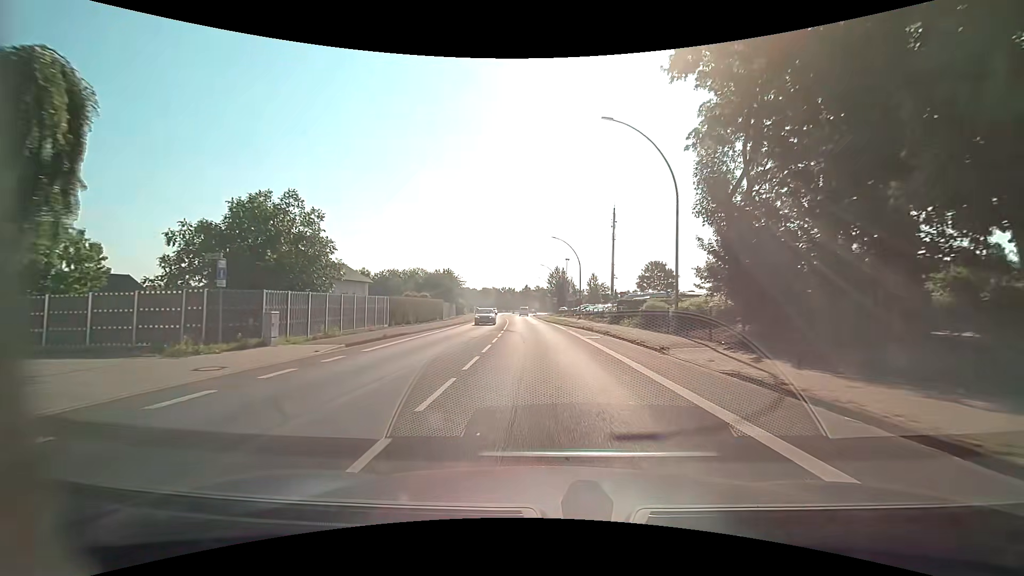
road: primary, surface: asphalt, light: Day
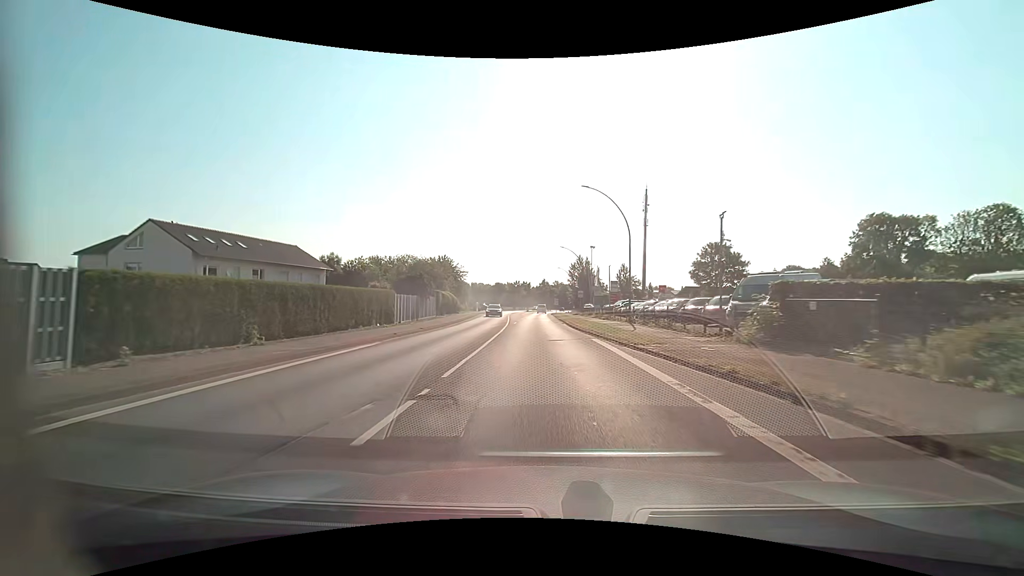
(-0.3, +24.2) m; -2°
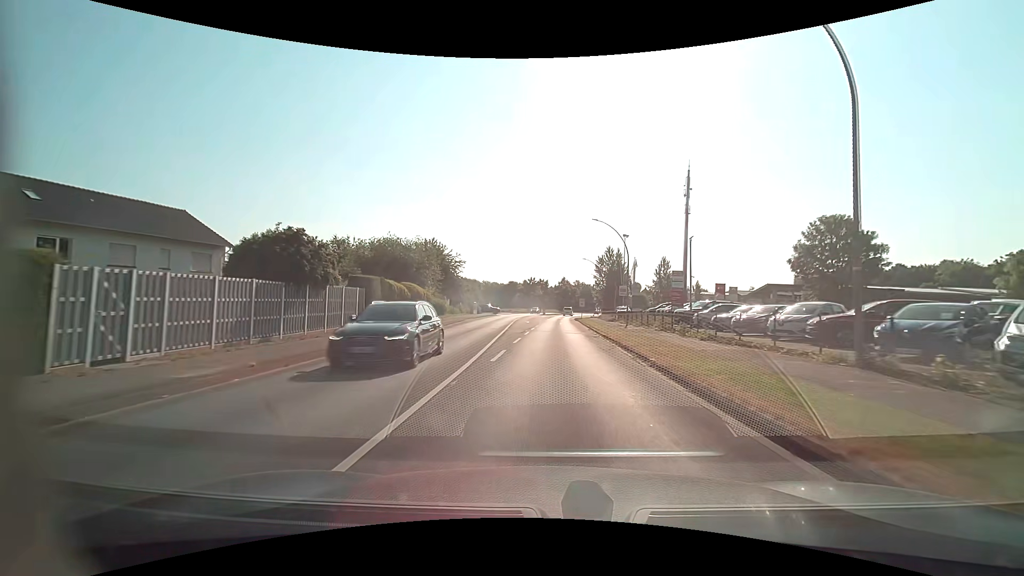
(-0.4, +24.2) m; -2°
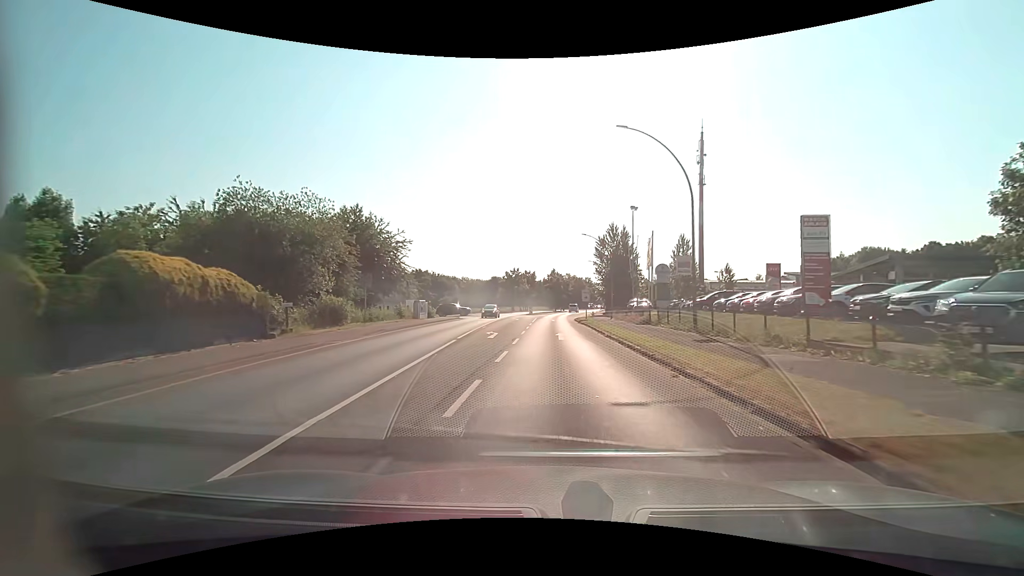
(+0.2, +24.2) m; +1°
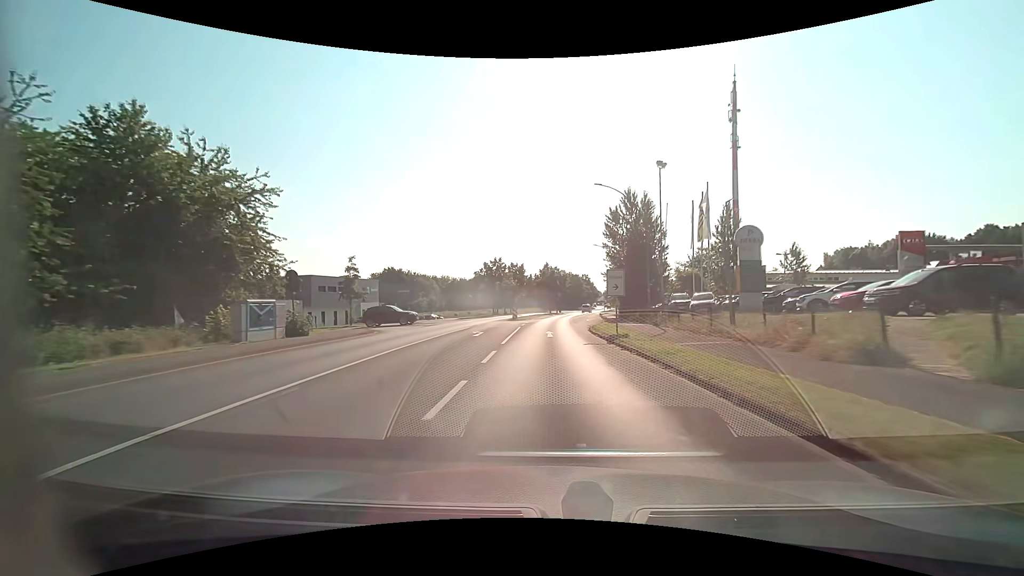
(+0.1, +24.3) m; +1°
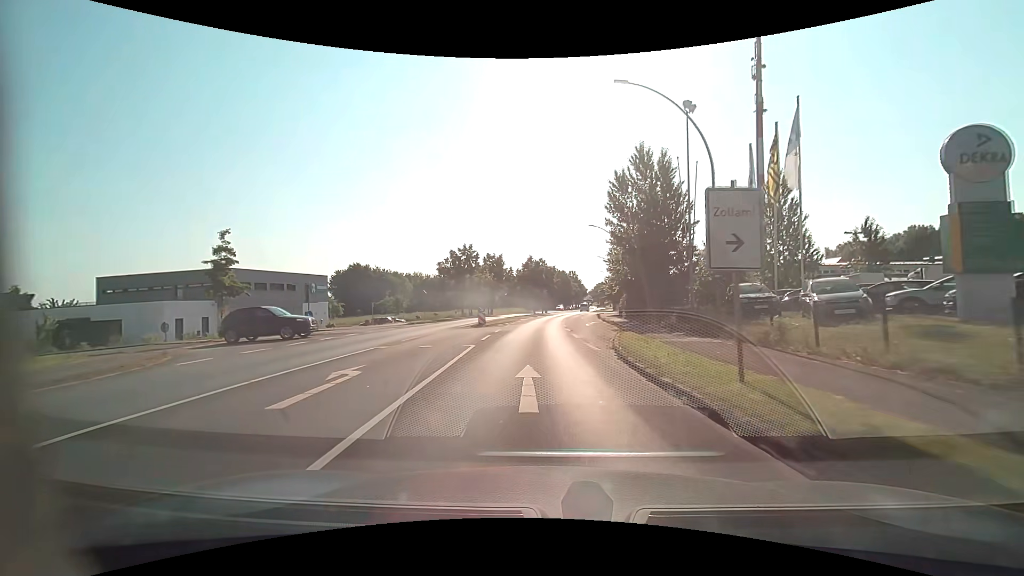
(+0.2, +16.2) m; +2°
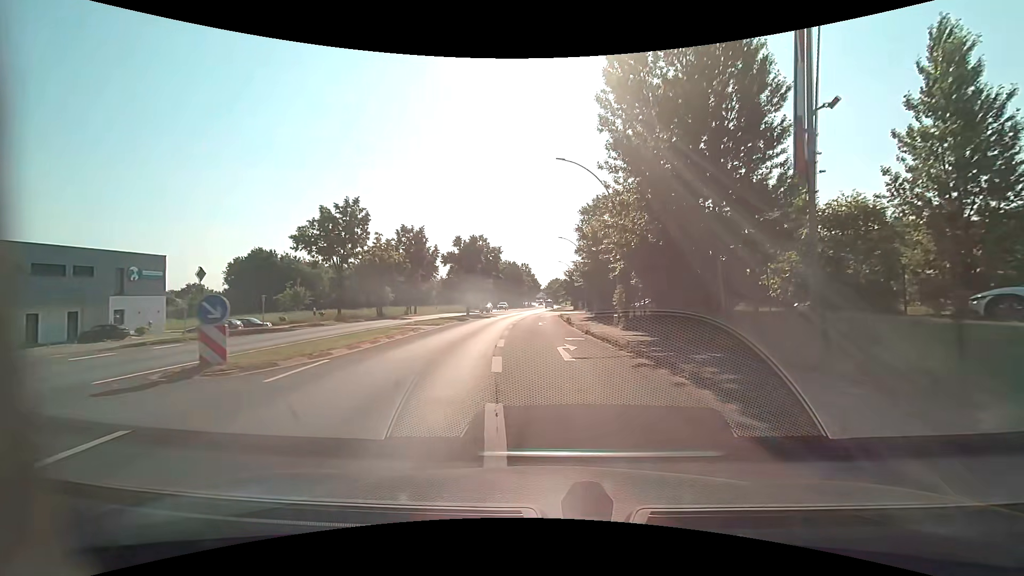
(+1.1, +23.8) m; +5°
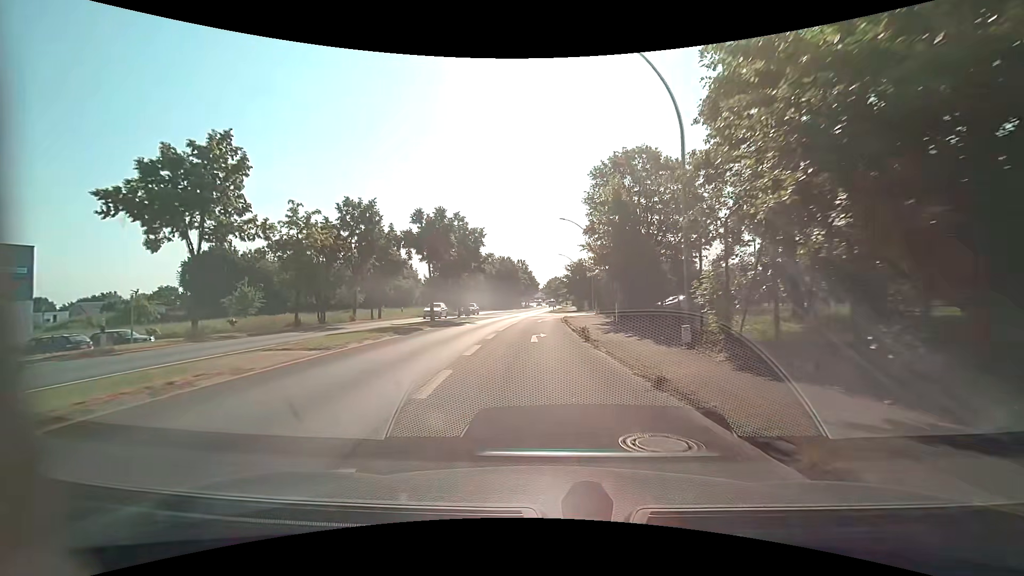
(+0.1, +14.3) m; 0°
